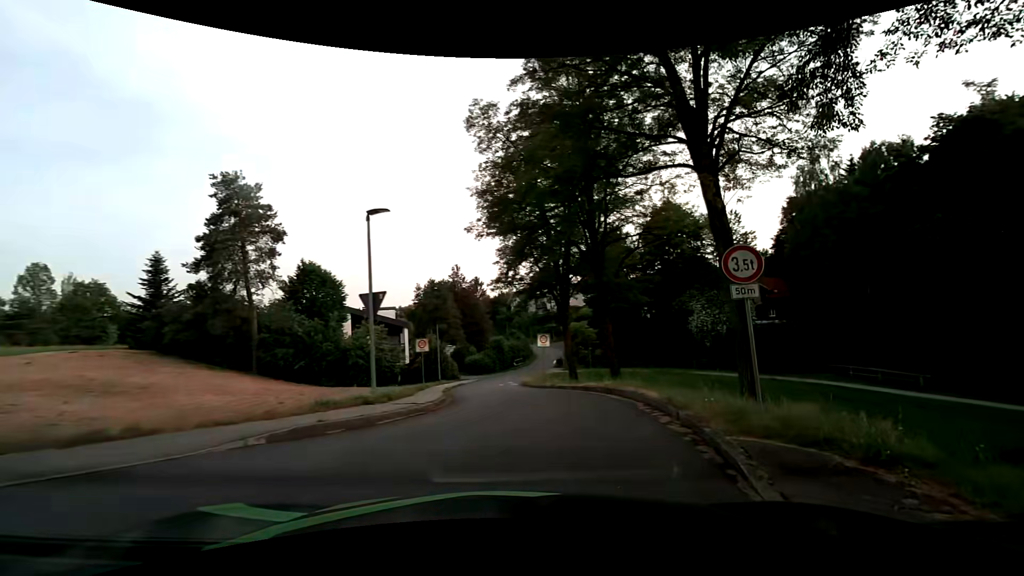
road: residential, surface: asphalt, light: Day
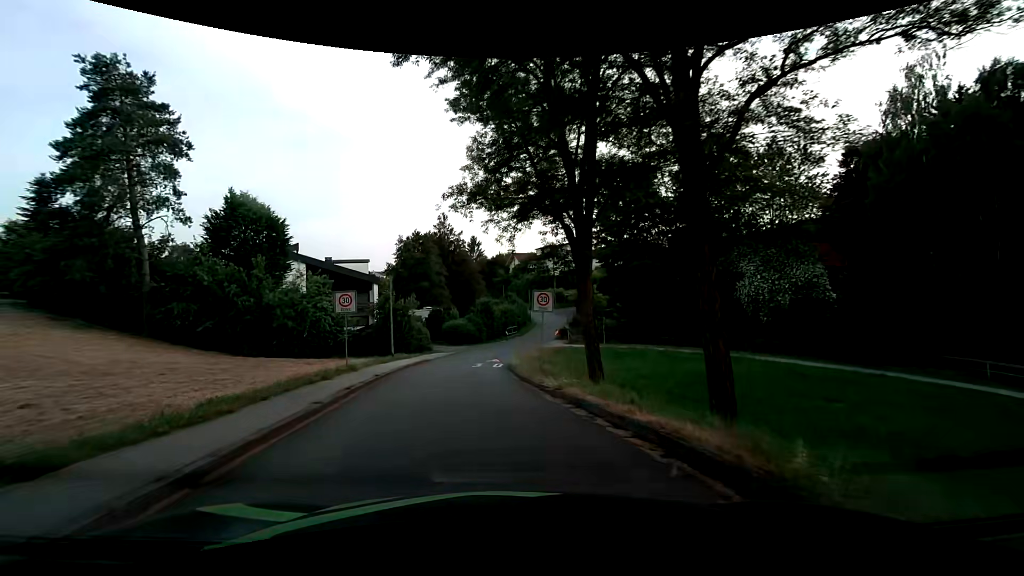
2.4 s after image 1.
(+1.0, +12.9) m; 0°
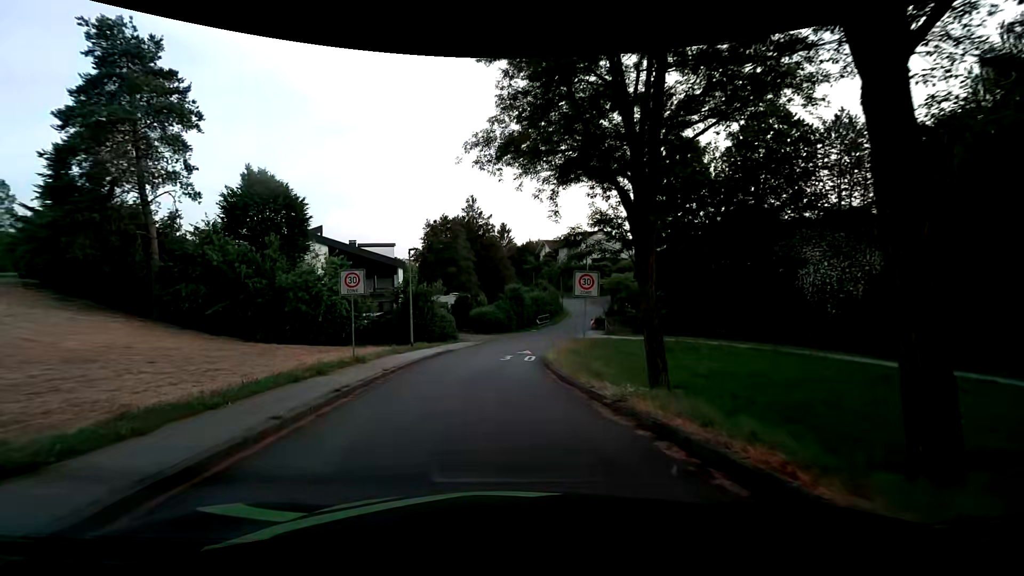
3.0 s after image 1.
(-0.1, +3.4) m; -4°
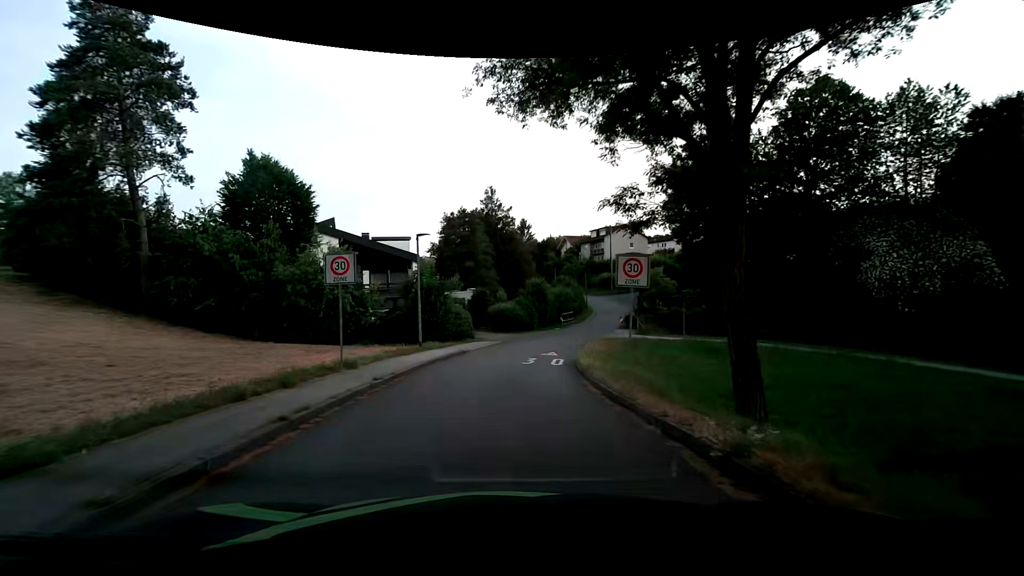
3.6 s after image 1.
(0.0, +3.6) m; -2°
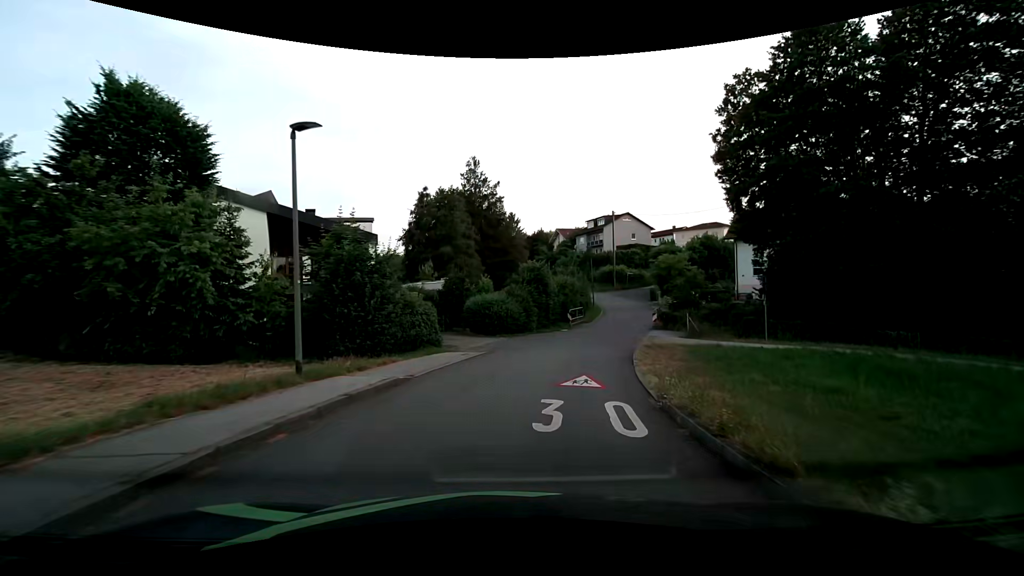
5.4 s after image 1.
(-0.1, +12.2) m; +2°
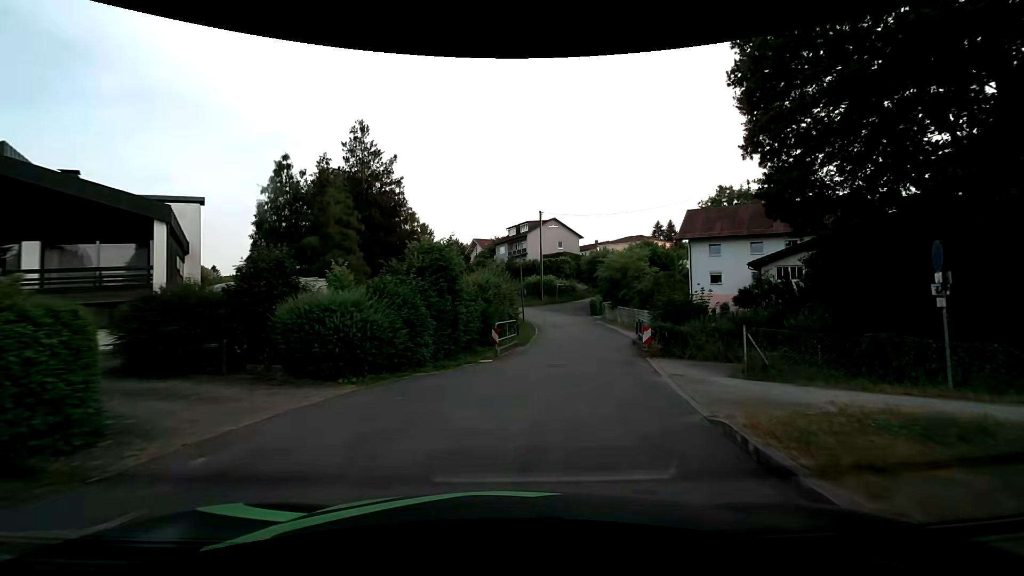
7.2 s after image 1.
(+0.9, +13.8) m; +8°
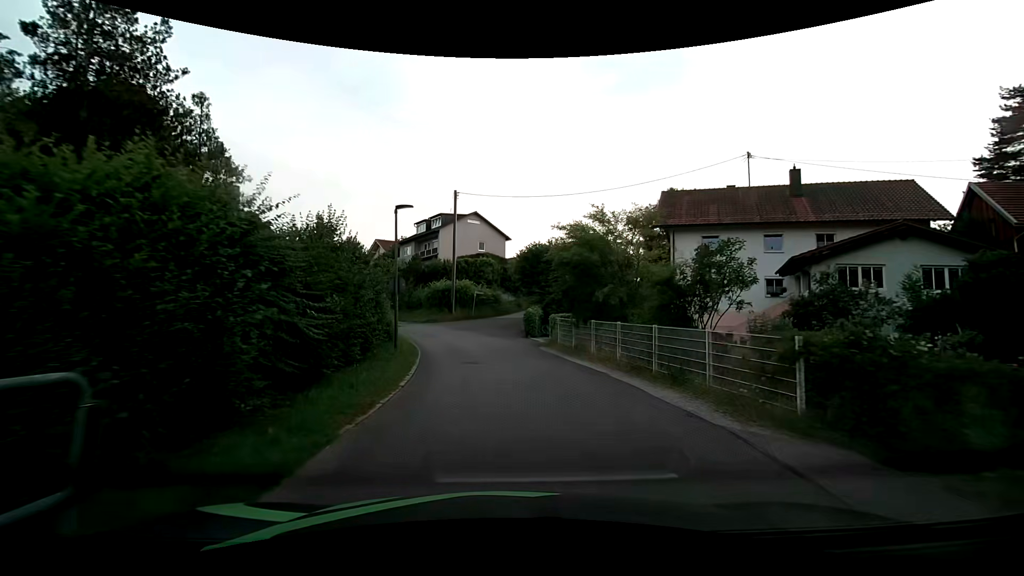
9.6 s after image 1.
(+1.9, +18.1) m; +9°
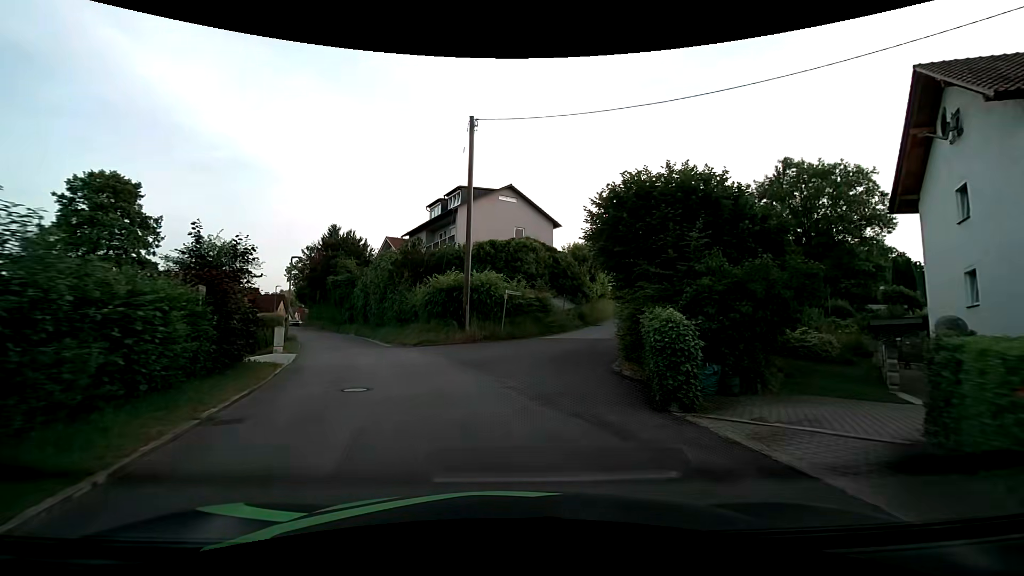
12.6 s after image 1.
(-0.5, +20.4) m; -5°
(0, +10) (+2, +20) (+6, +29) (+10, +38) (+12, +48) (+13, +58) (+12, +68) (+11, +78) (+9, +88) (+6, +97) m
